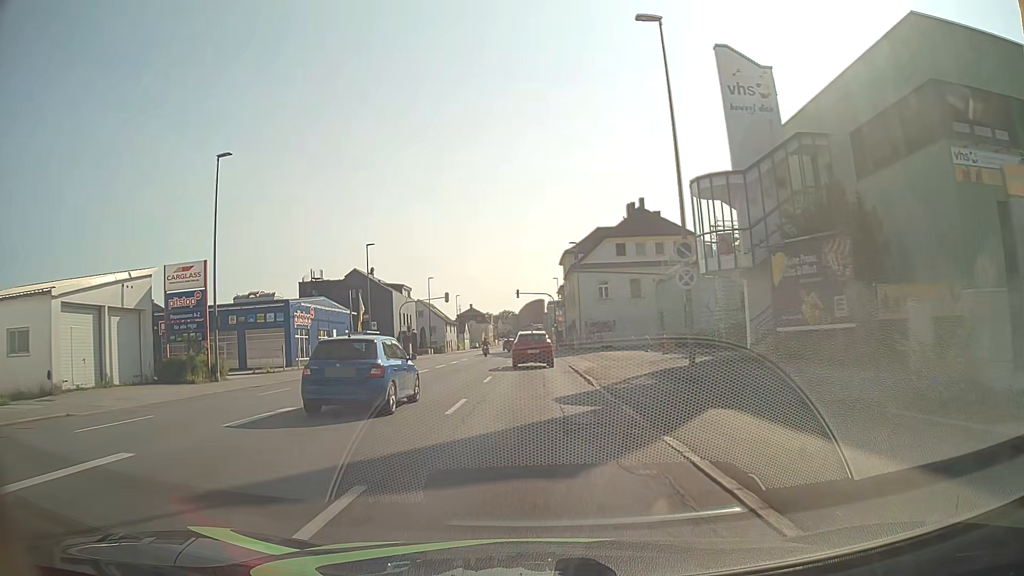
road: tertiary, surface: asphalt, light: Day
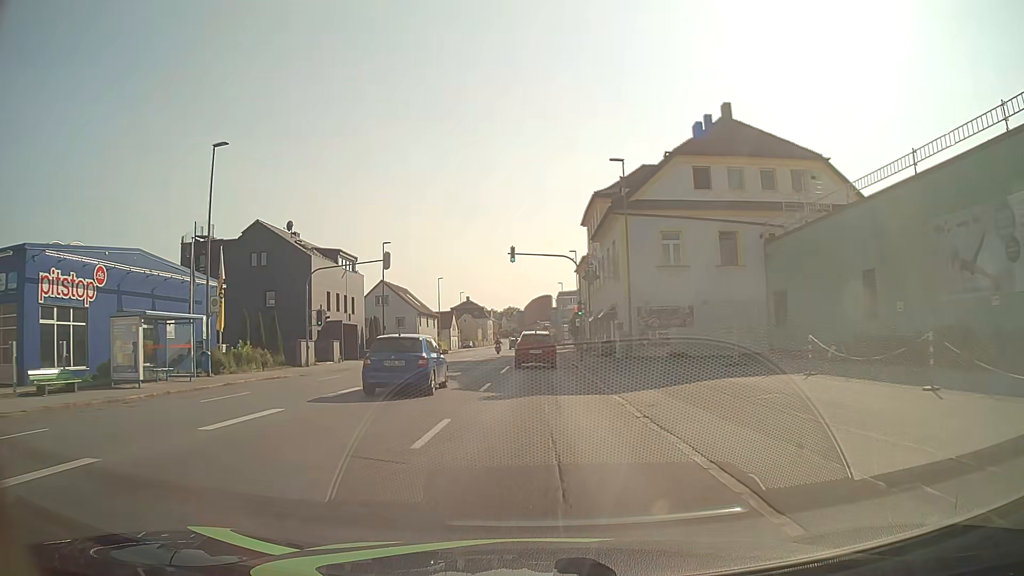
(-0.3, +31.0) m; -1°
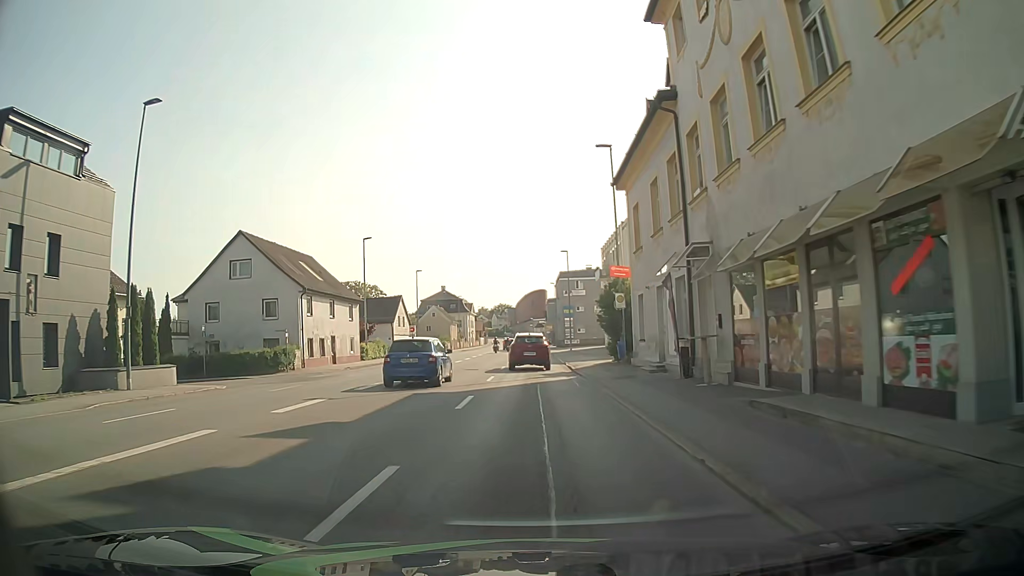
(+0.1, +38.9) m; 0°
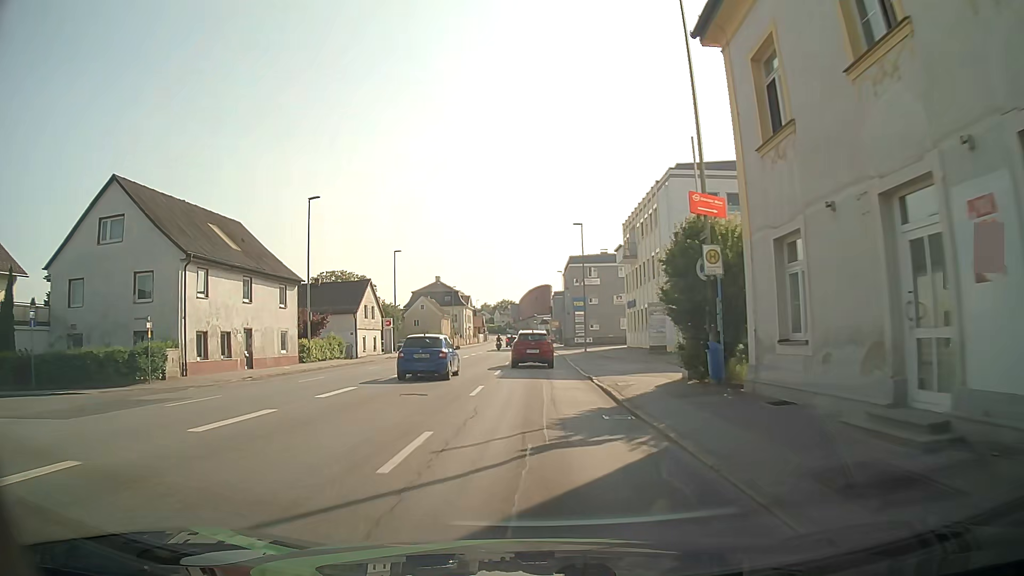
(-0.1, +15.6) m; 0°
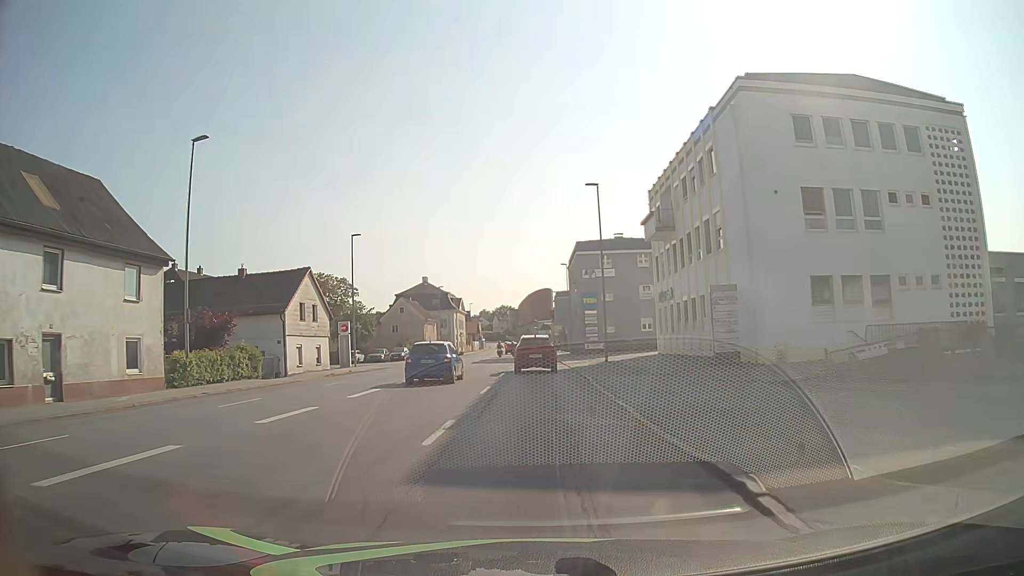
(-0.1, +15.7) m; -1°
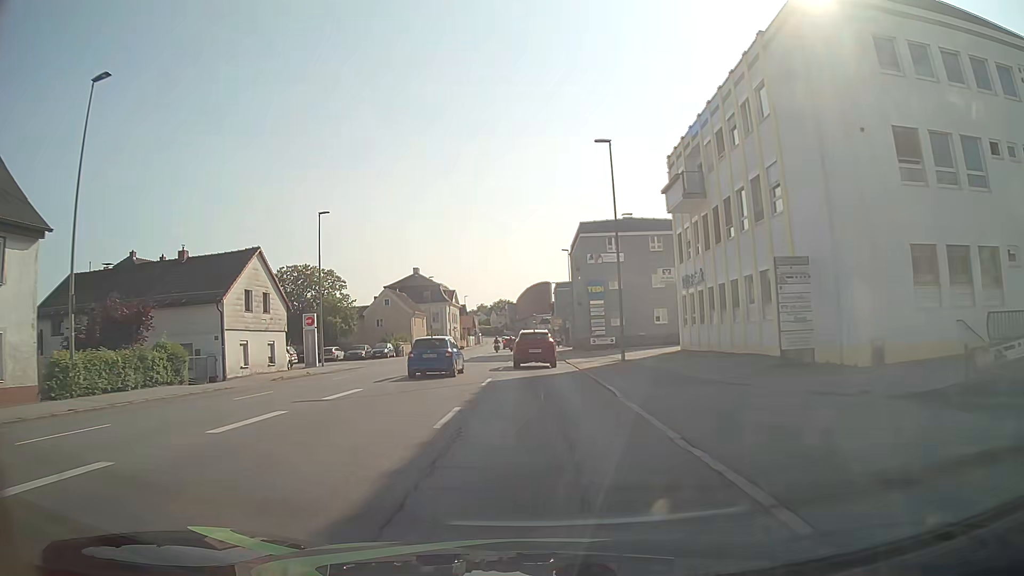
(+0.1, +7.8) m; +1°
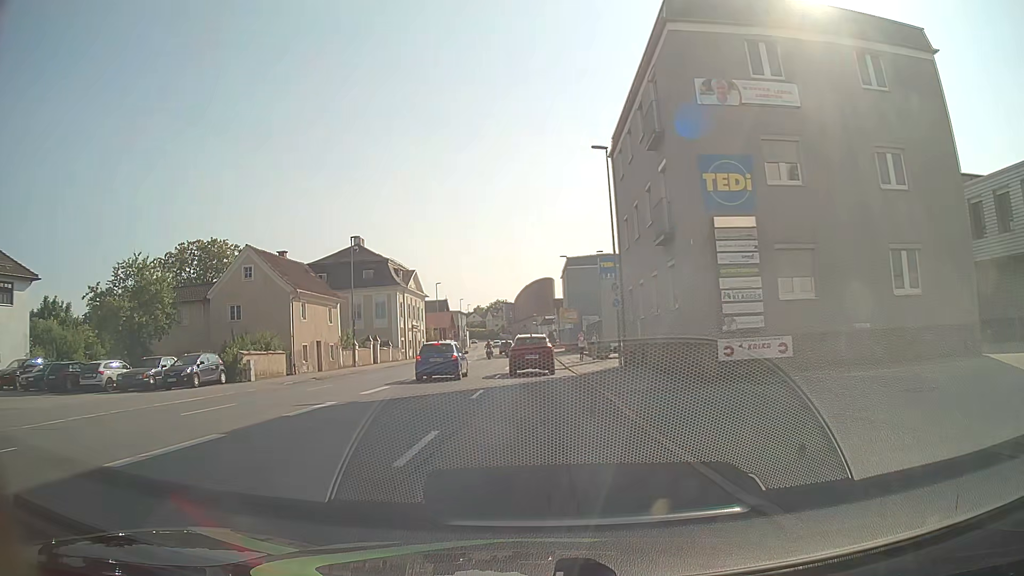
(-0.3, +38.9) m; -1°
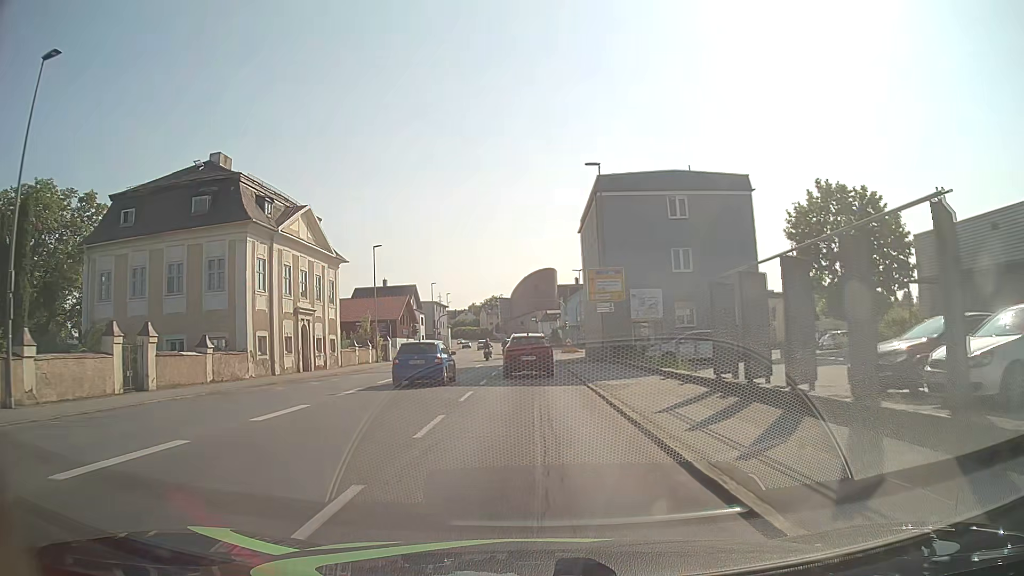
(+0.3, +37.1) m; +1°
(0, +10) (0, +20) (0, +30) (0, +40) (0, +50) (0, +60) (0, +70) (0, +80) (+1, +90) (0, +100) m
